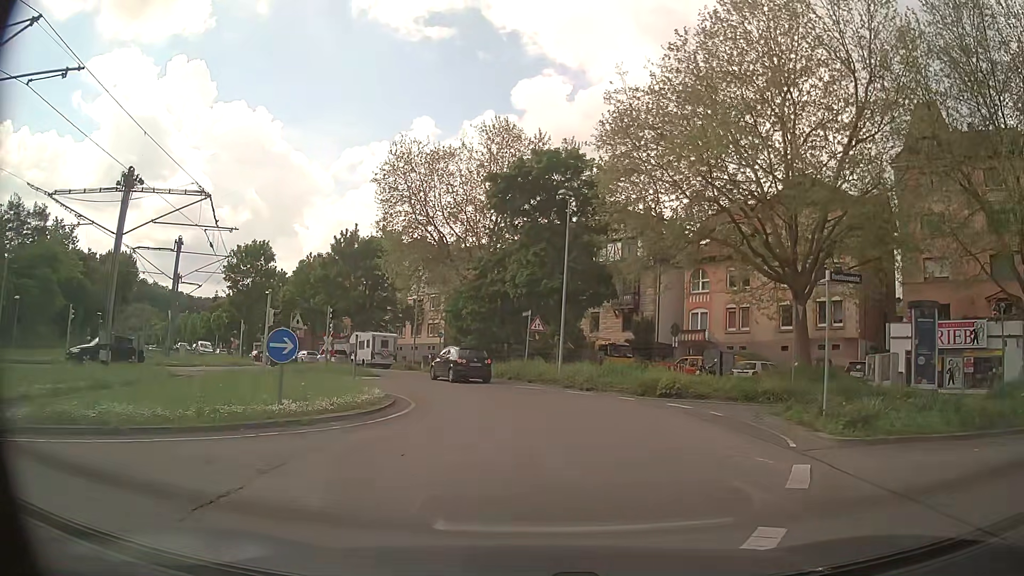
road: secondary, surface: asphalt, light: Day
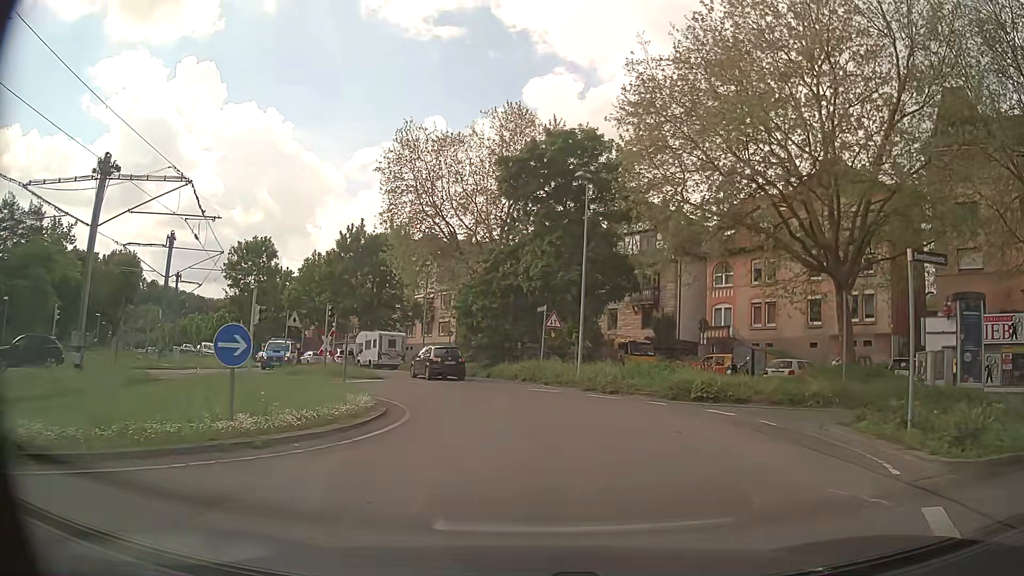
(0.0, +2.9) m; -1°
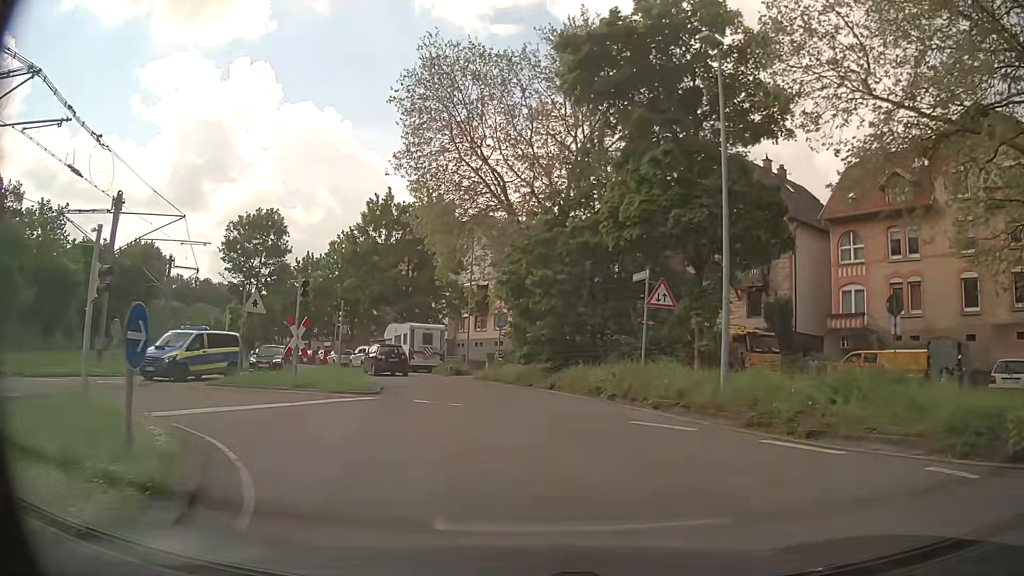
(-0.4, +12.3) m; -5°
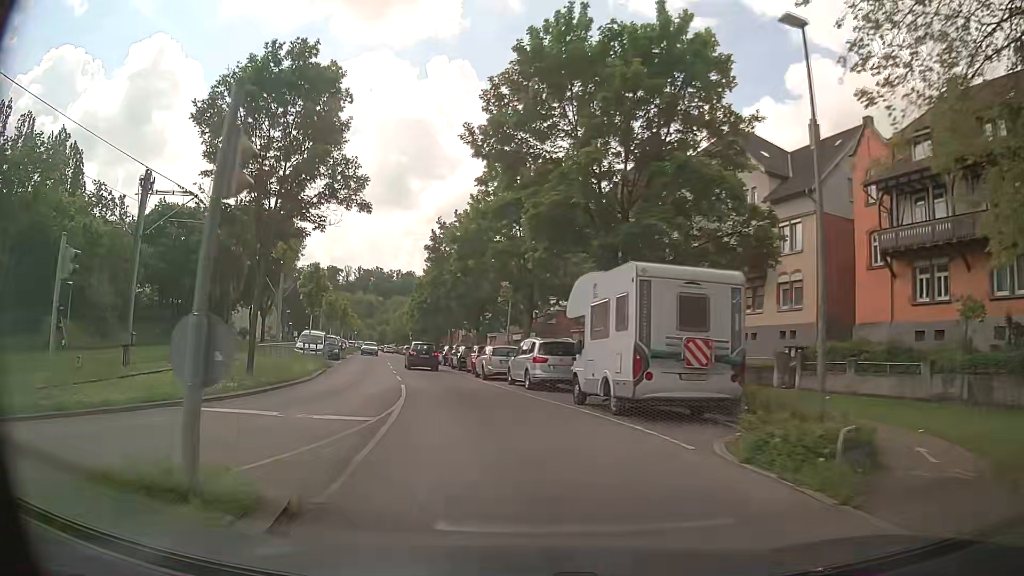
(-4.5, +27.5) m; -17°
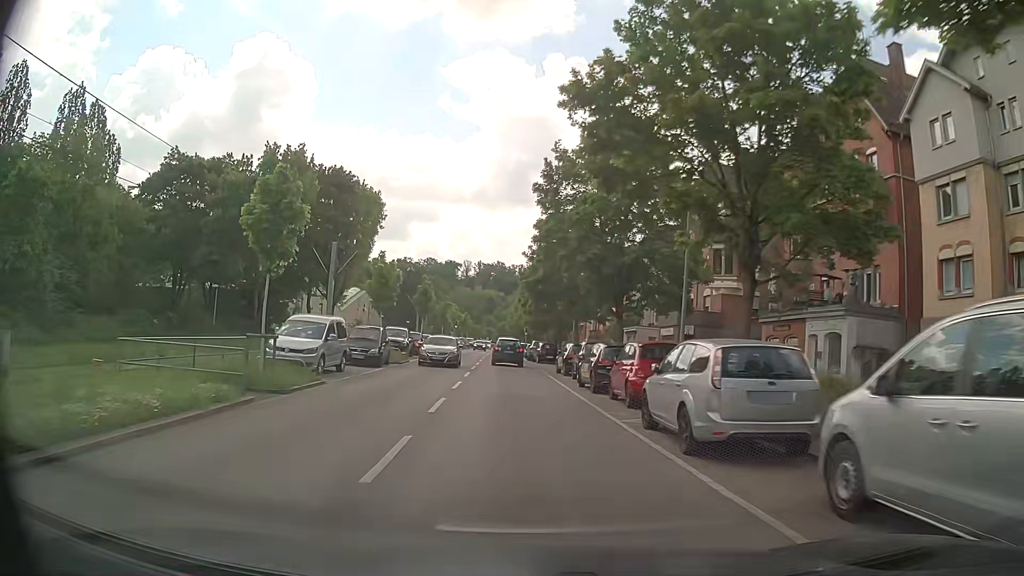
(-2.5, +19.9) m; -11°
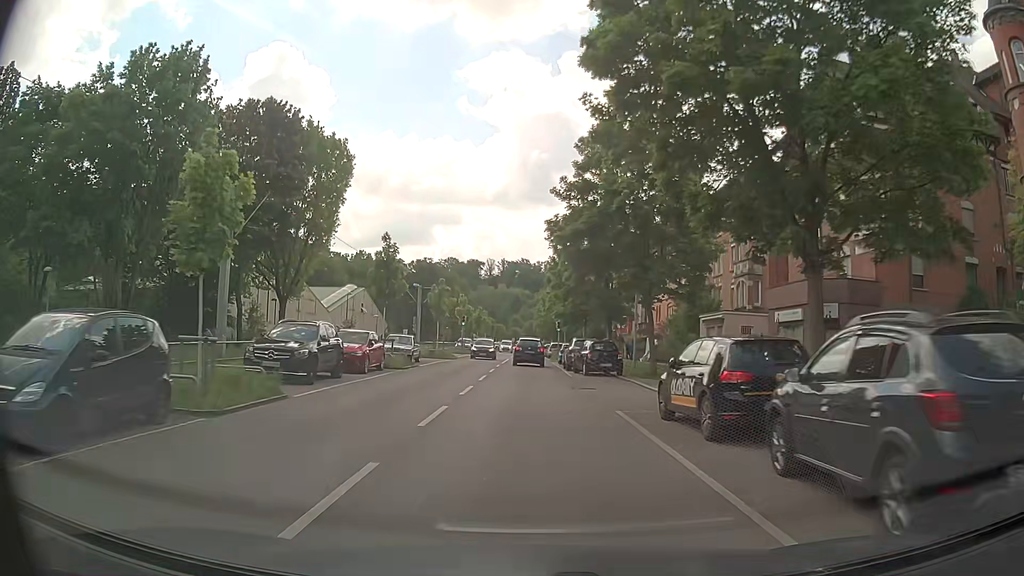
(-0.6, +20.5) m; -2°
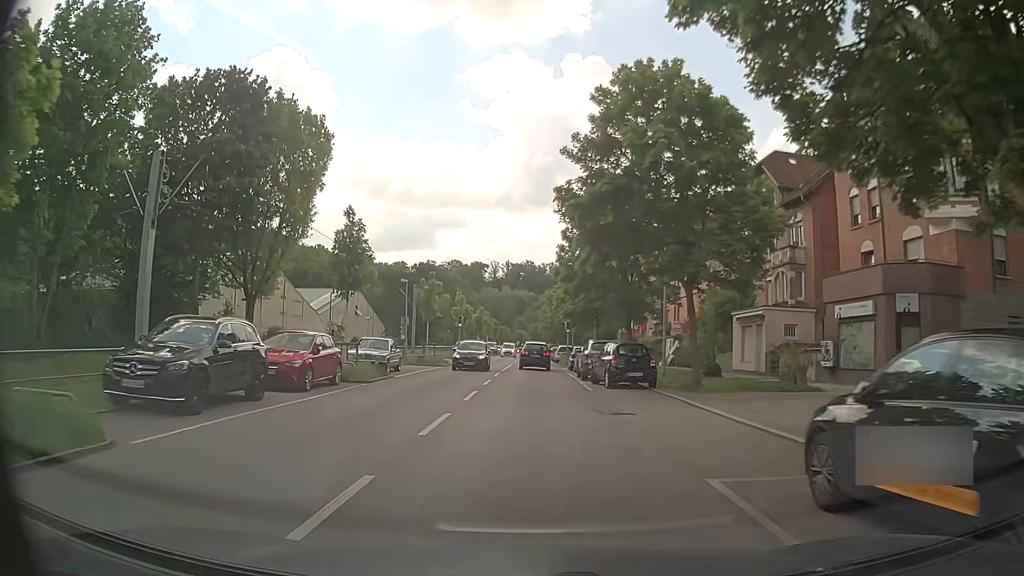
(-0.1, +6.7) m; -1°
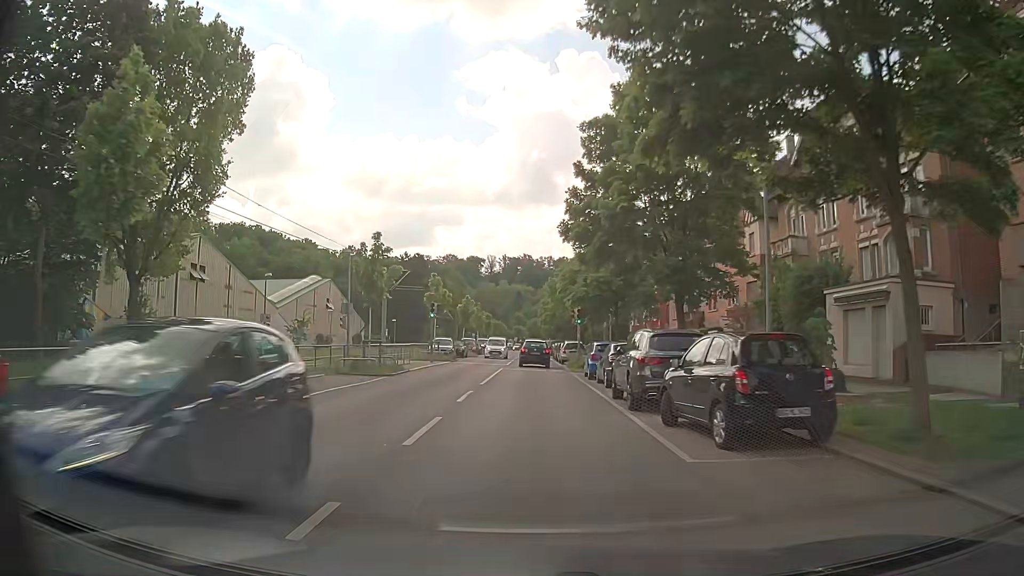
(0.0, +13.5) m; +1°
(0, +10) (0, +20) (0, +30) (0, +40) (-1, +50) (-1, +60) (-1, +70) (-1, +80) (-1, +90) (-1, +100) m
